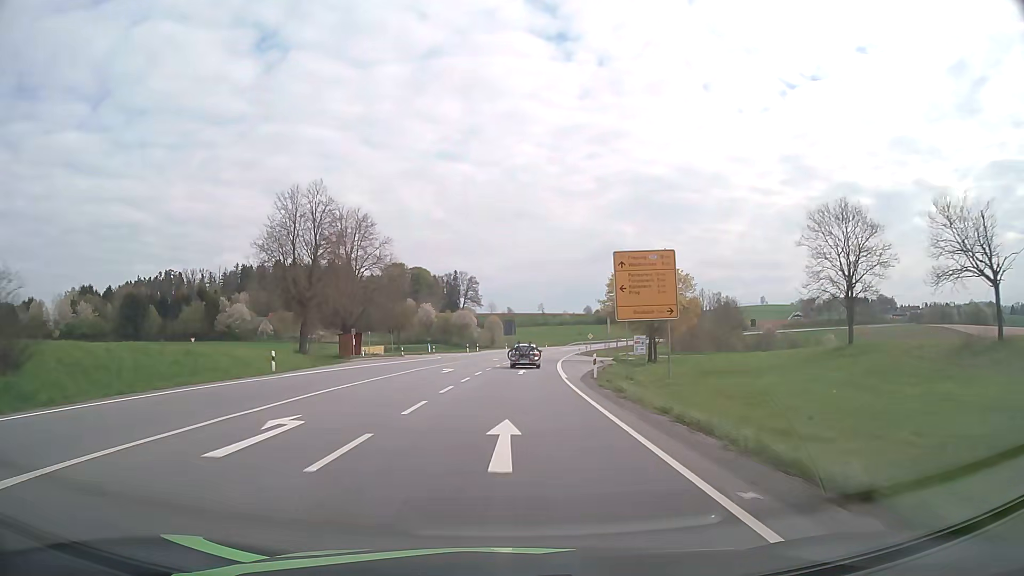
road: primary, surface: asphalt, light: Day
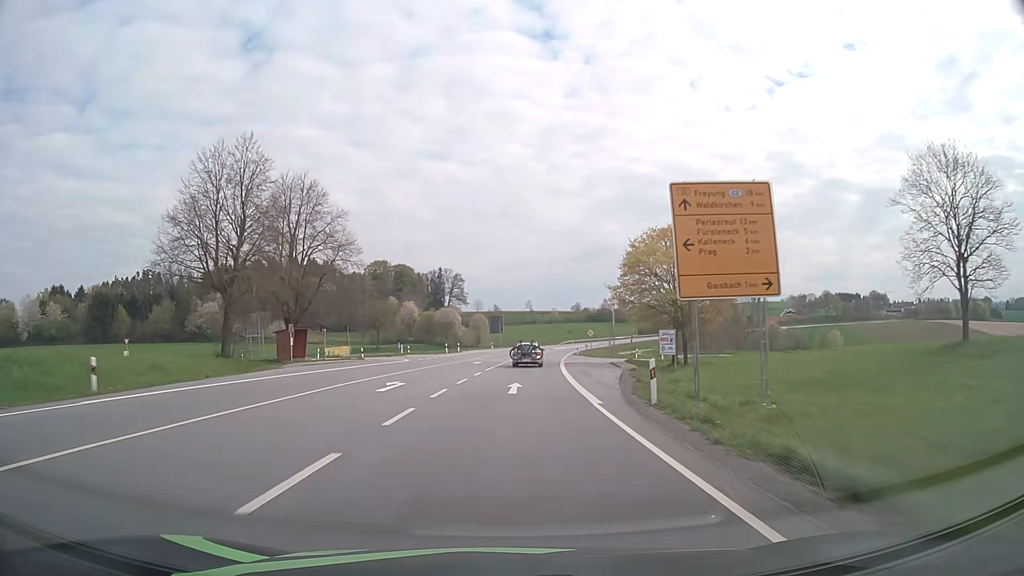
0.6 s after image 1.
(+0.1, +13.9) m; +1°
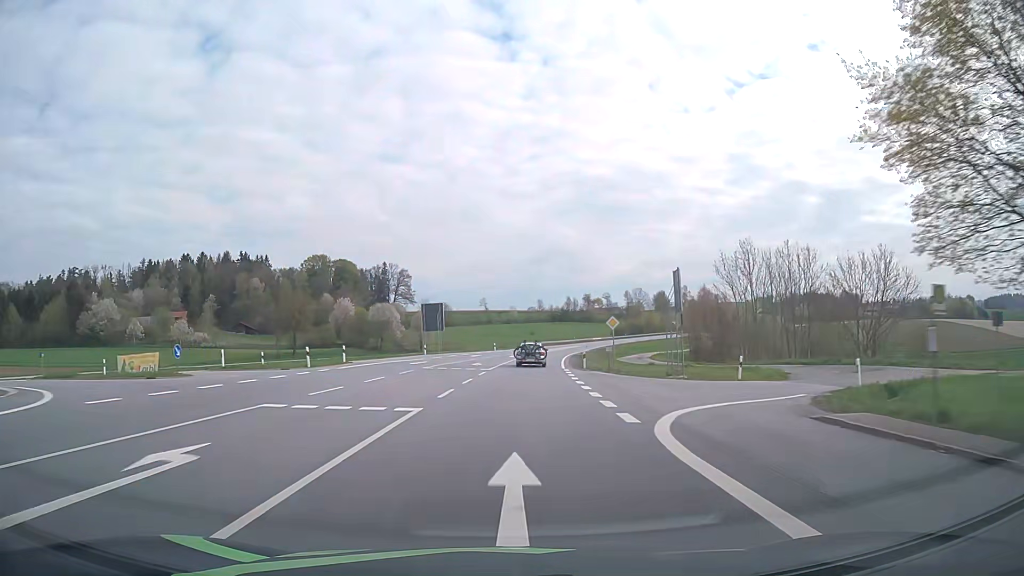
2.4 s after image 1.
(+1.3, +41.5) m; +4°
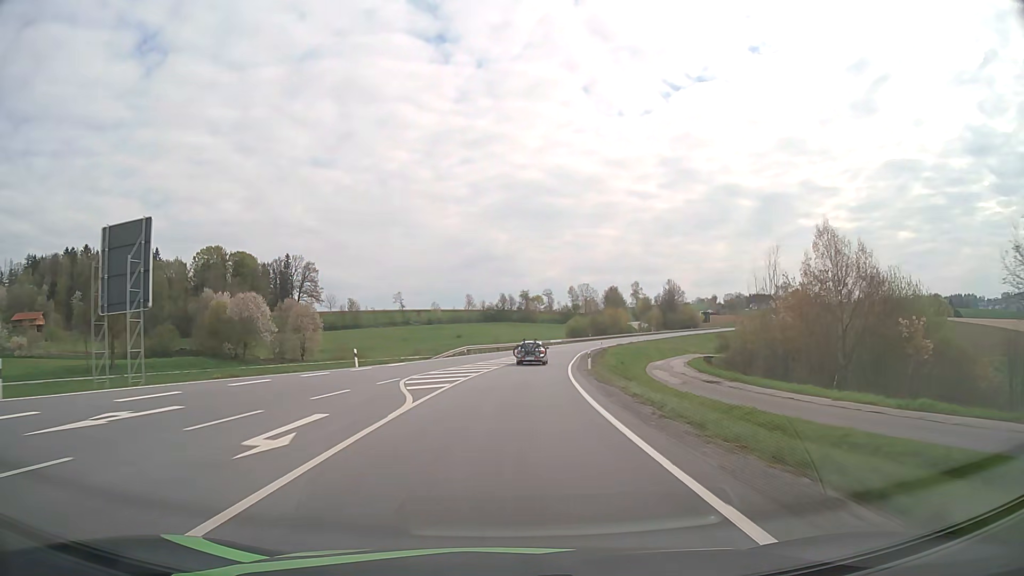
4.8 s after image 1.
(+2.7, +54.9) m; +6°
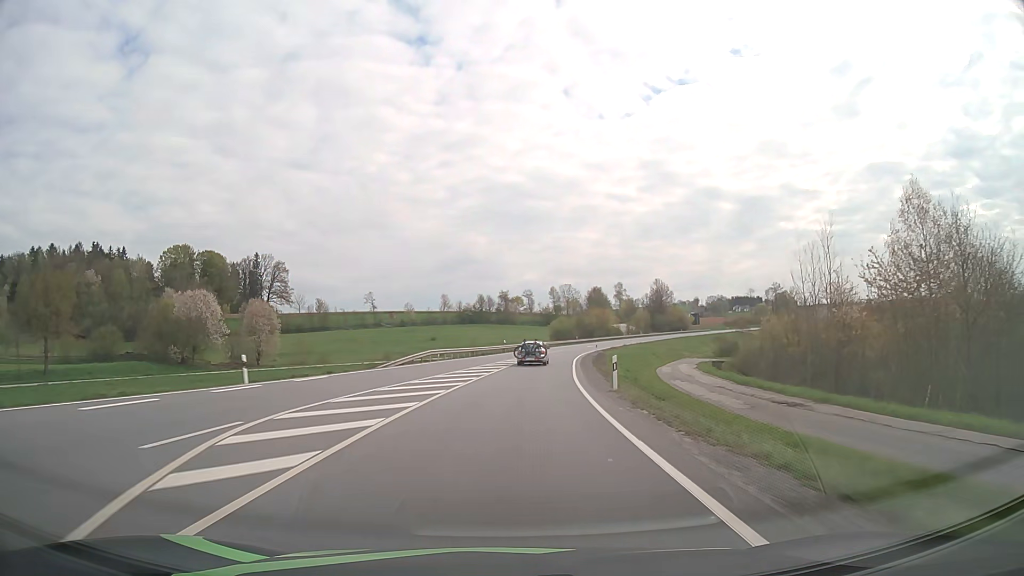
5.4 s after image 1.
(+0.2, +13.7) m; +2°
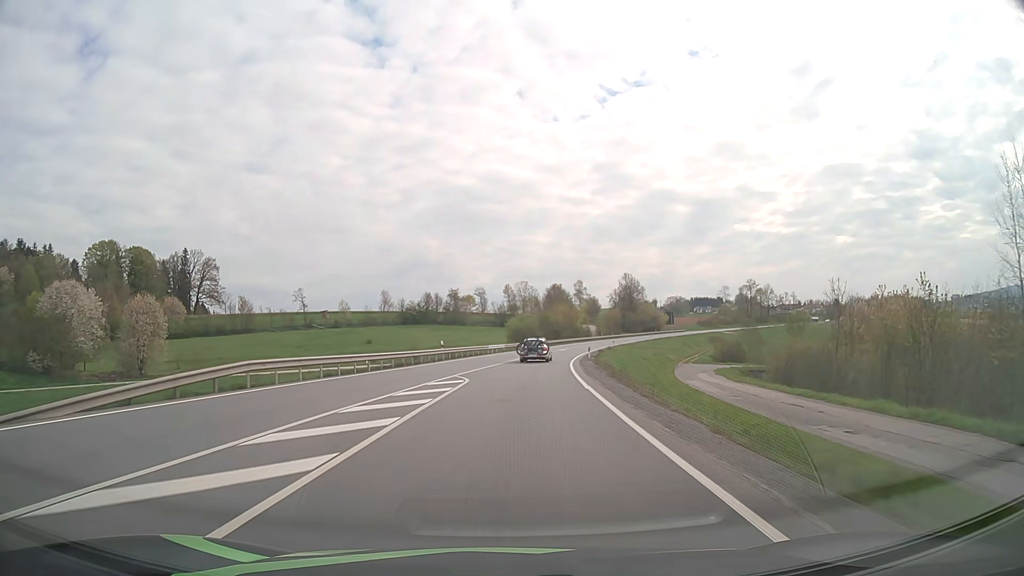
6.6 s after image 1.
(+0.9, +27.2) m; +4°
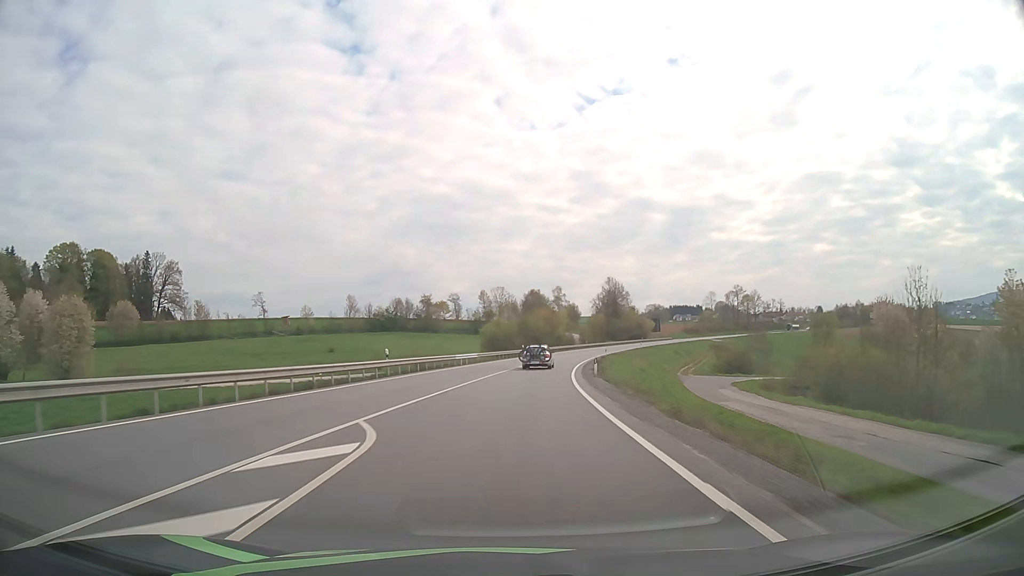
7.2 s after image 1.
(+0.2, +13.5) m; +2°
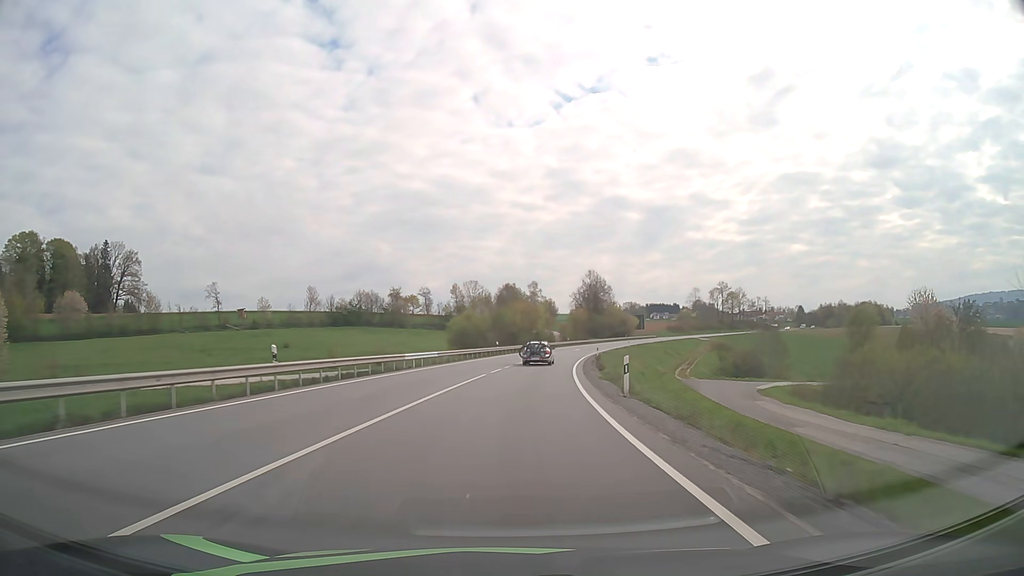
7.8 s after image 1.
(+0.3, +13.5) m; +2°
(0, +10) (+1, +20) (+1, +30) (+2, +40) (+3, +50) (+5, +60) (+7, +70) (+9, +79) (+11, +89) (+13, +99) m
